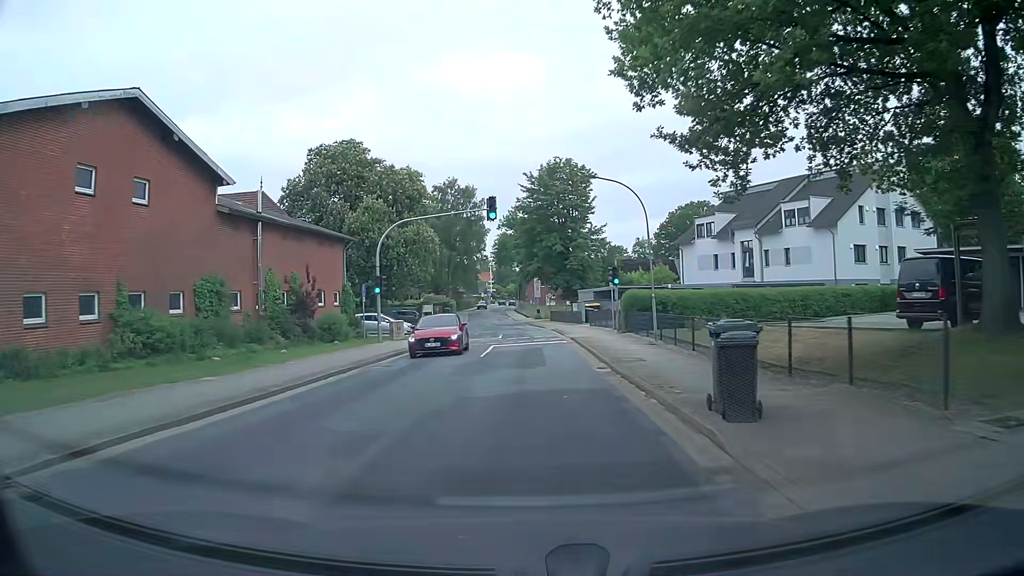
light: Day
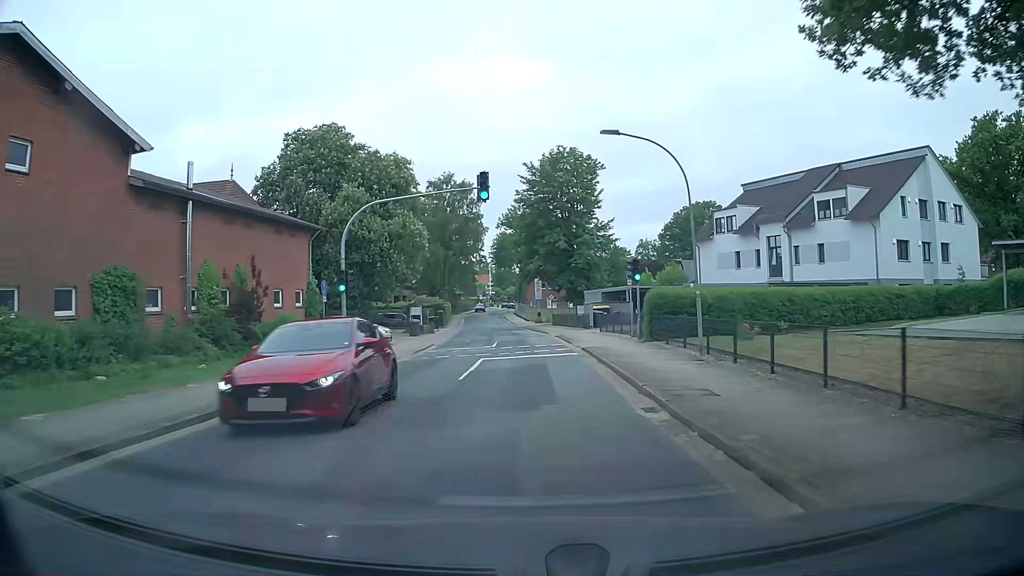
(0.0, +6.5) m; 0°
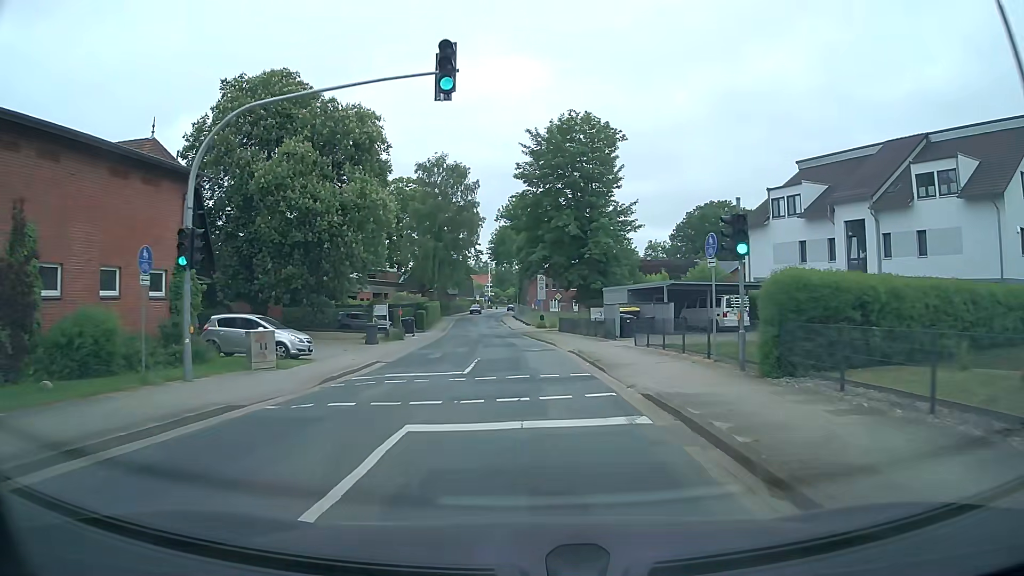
(+0.1, +13.4) m; 0°
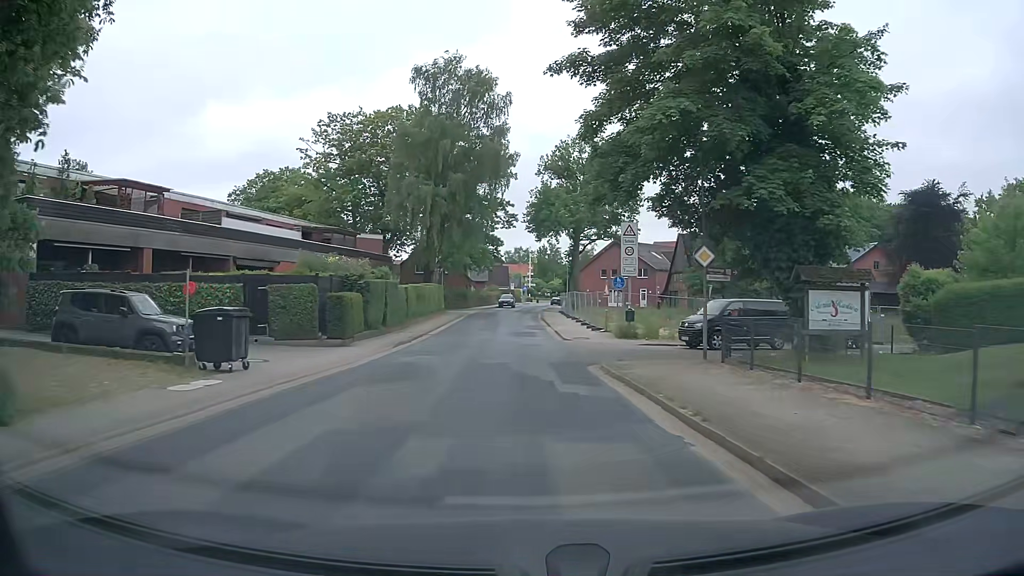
(-1.1, +35.0) m; -4°
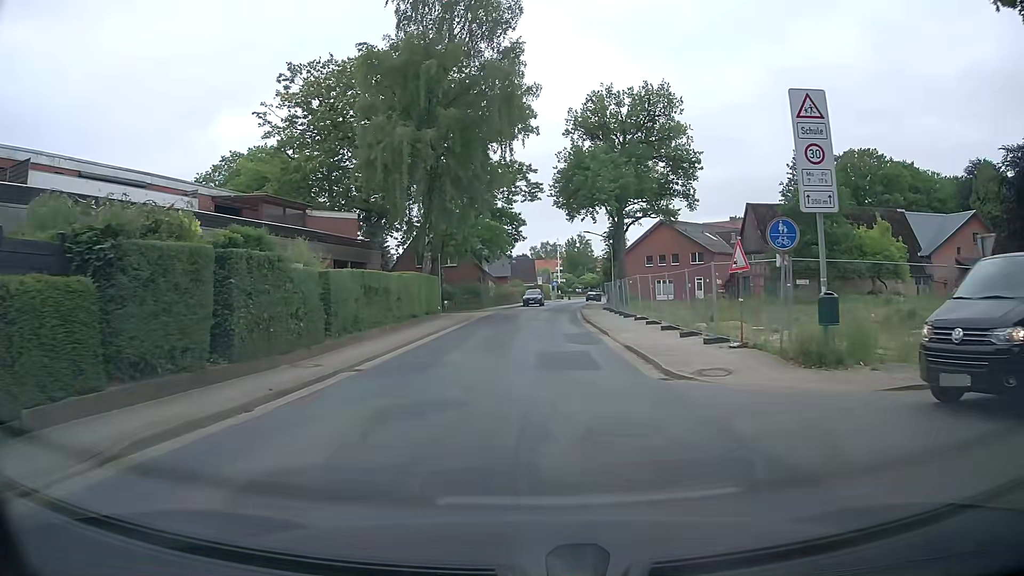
(-0.1, +17.6) m; -2°
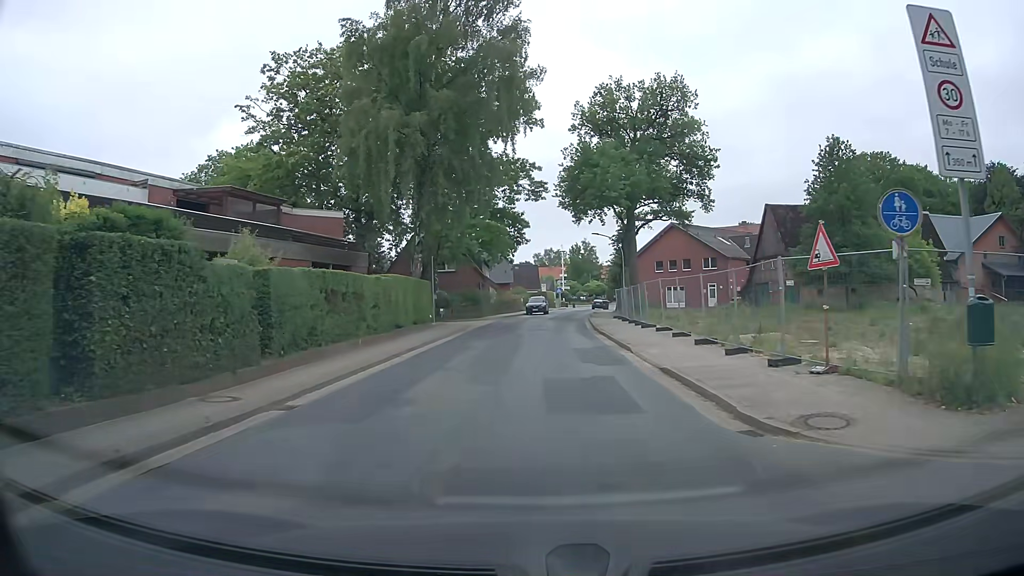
(0.0, +4.4) m; 0°
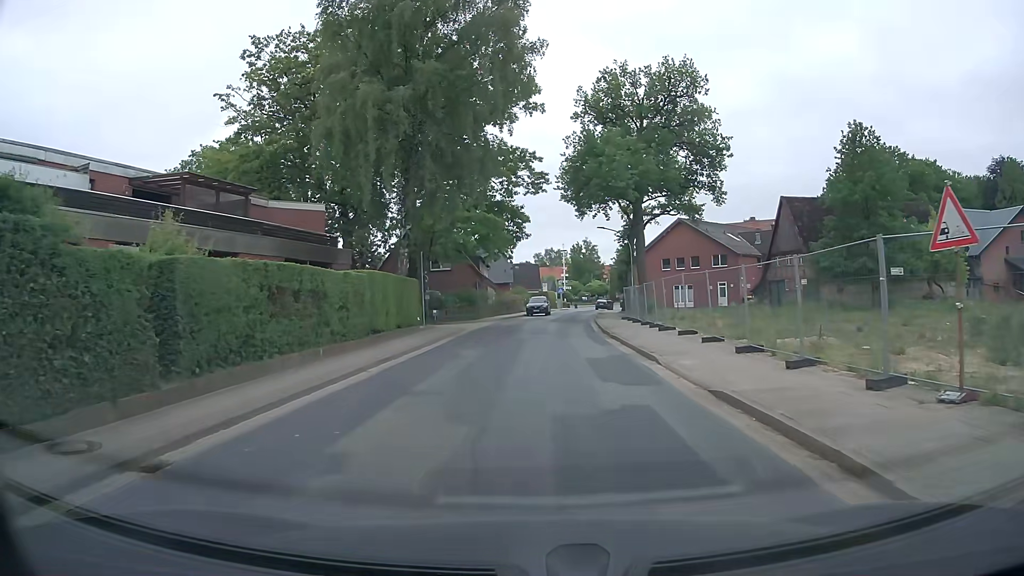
(0.0, +3.8) m; -1°
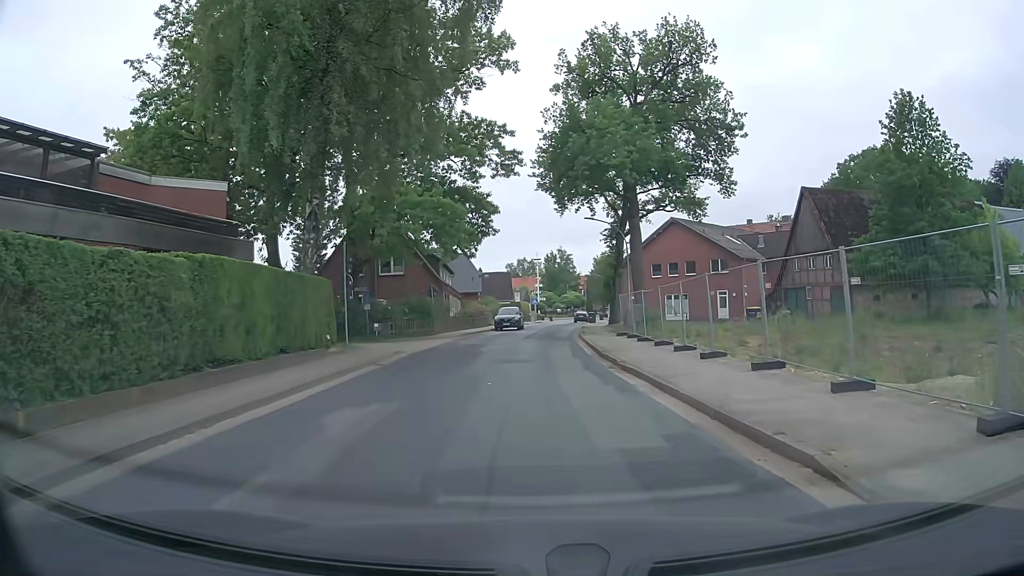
(+0.4, +10.1) m; +4°
(0, +10) (0, +20) (0, +30) (+1, +40) (+1, +50) (+2, +60) (+2, +70) (+2, +80) (+4, +90) (+6, +99) m
